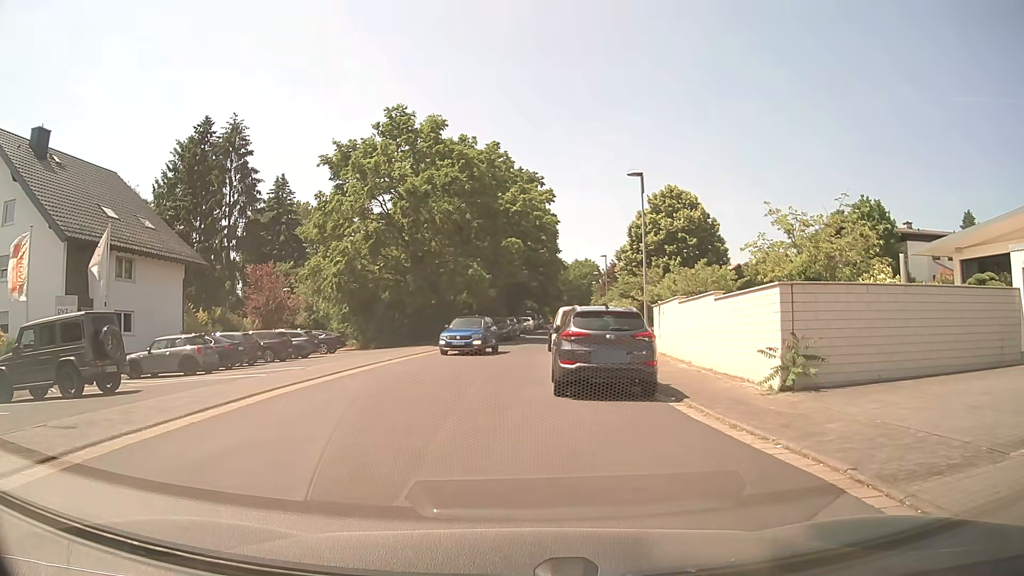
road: residential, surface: asphalt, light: Day
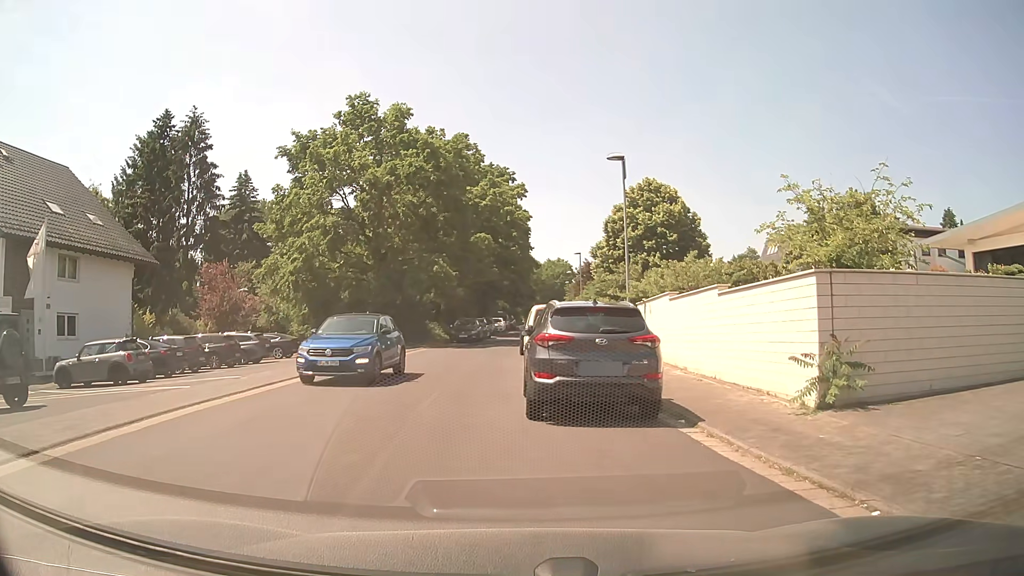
(+0.1, +2.9) m; +2°
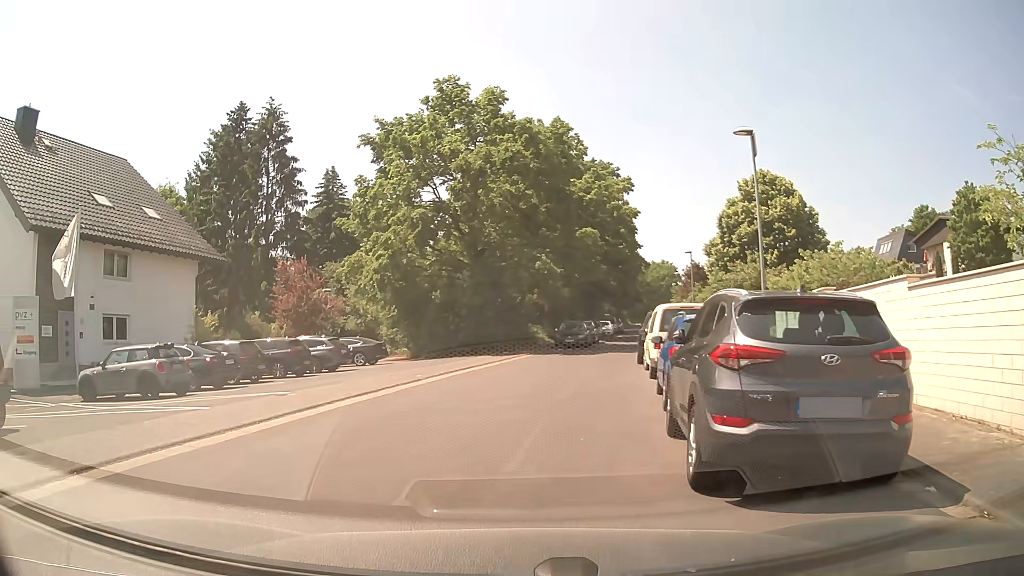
(-0.1, +3.9) m; -8°
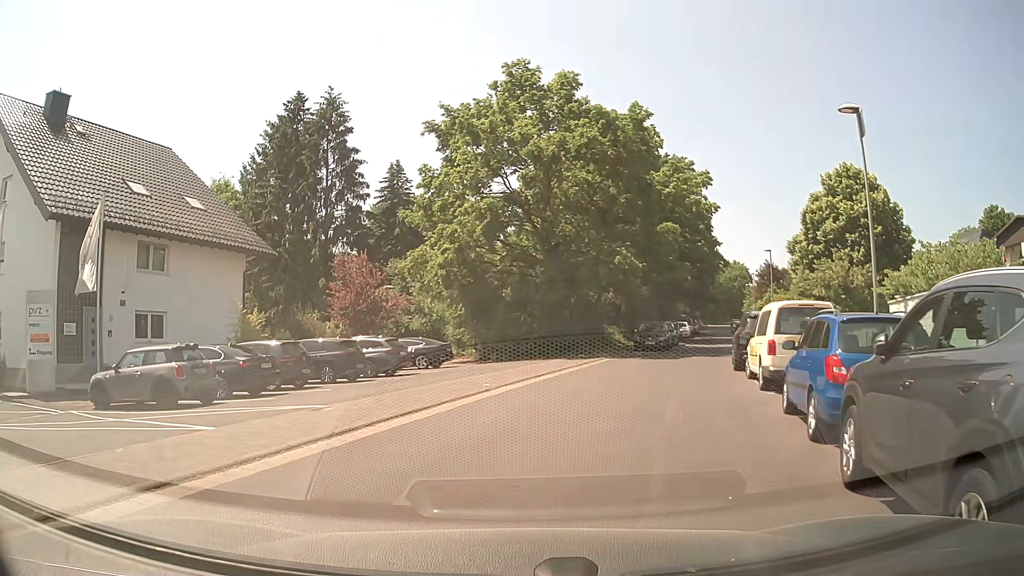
(-0.2, +2.9) m; -6°
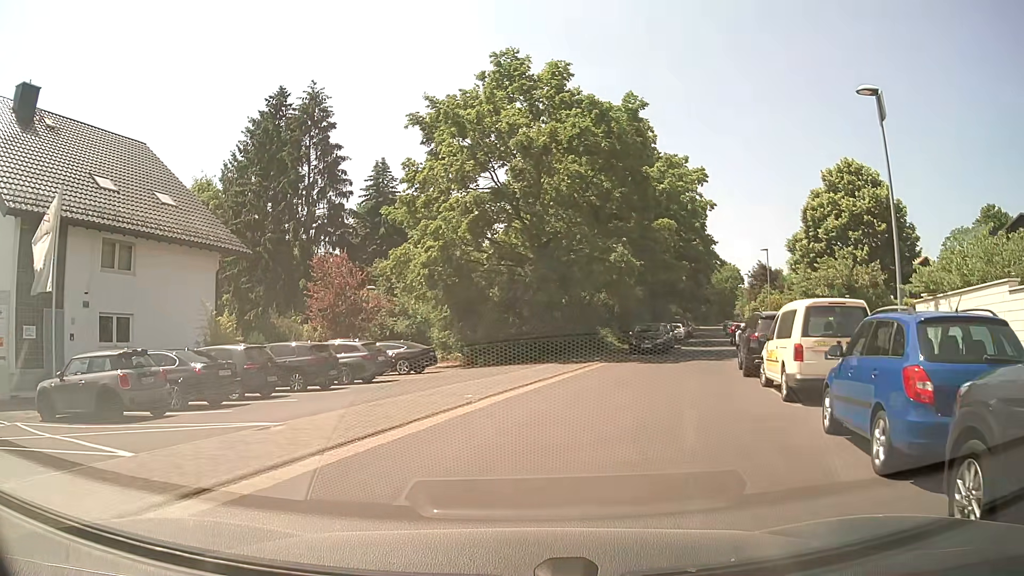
(0.0, +2.0) m; +1°
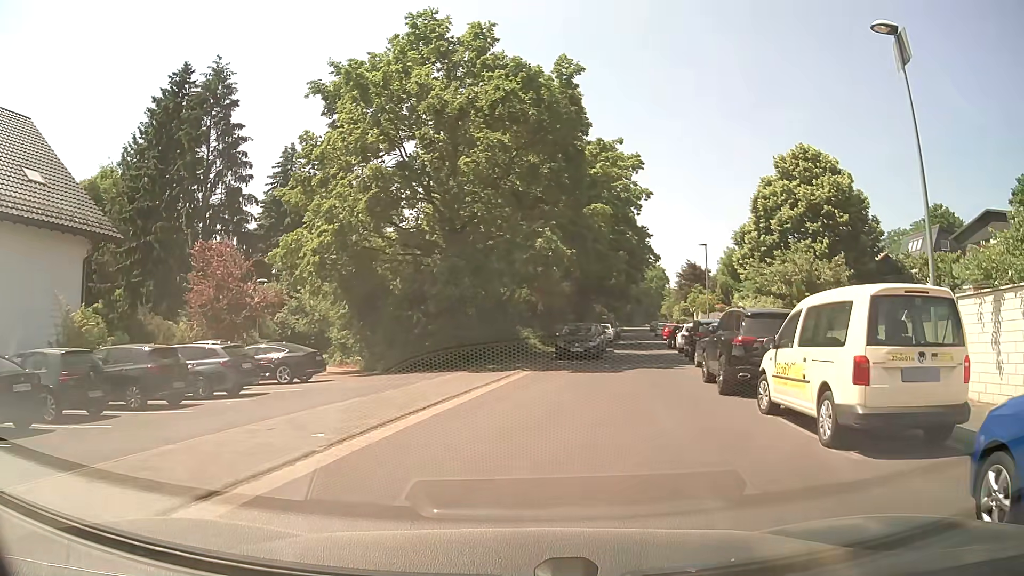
(+0.3, +5.1) m; +8°
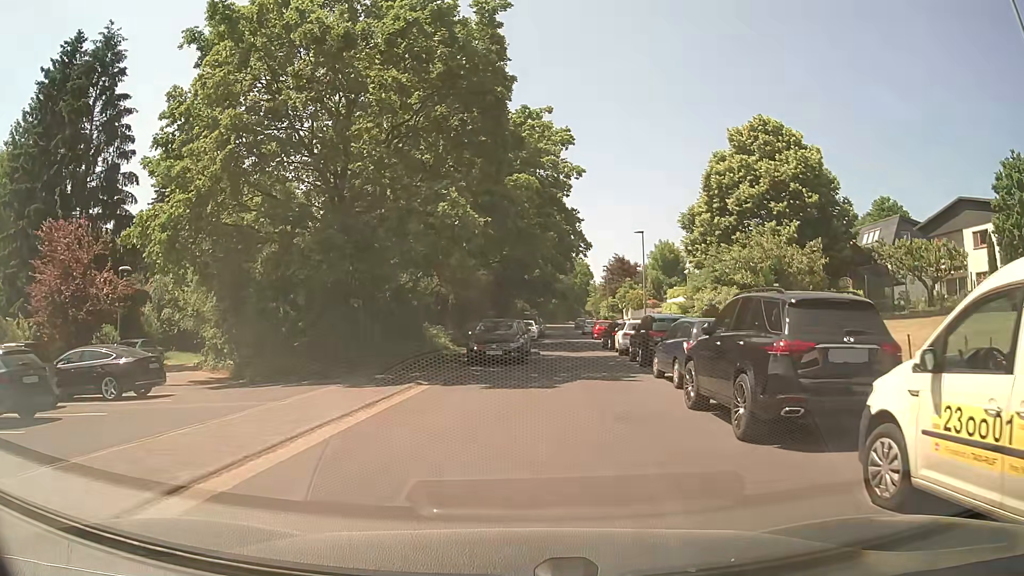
(+0.4, +6.1) m; +6°
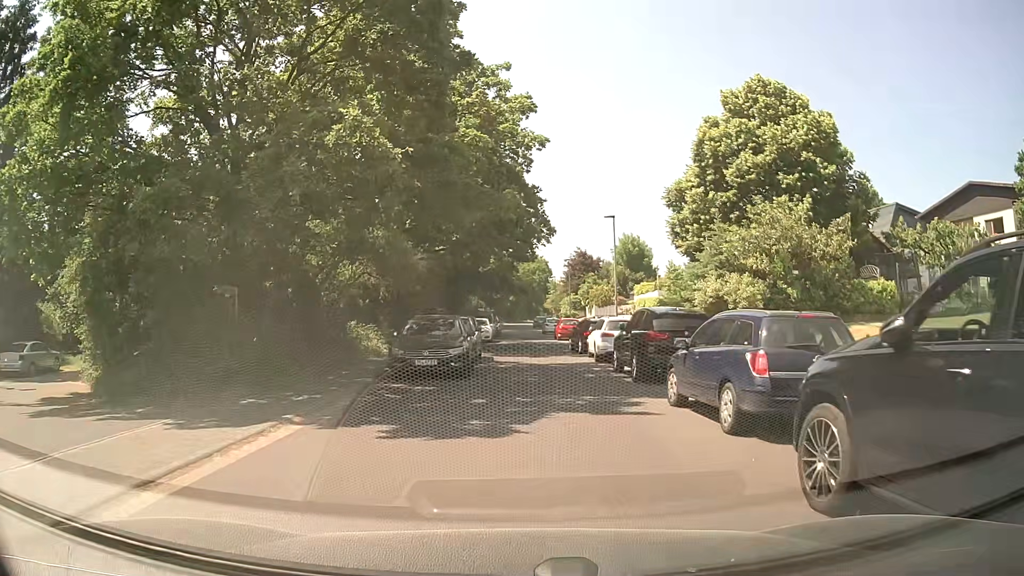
(+0.3, +6.3) m; +4°
